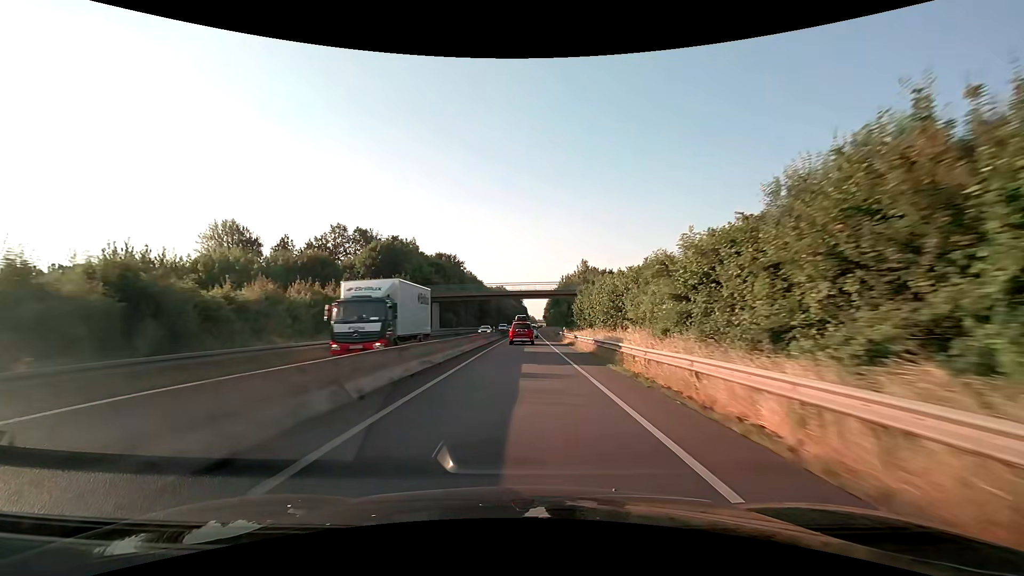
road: trunk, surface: asphalt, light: Day
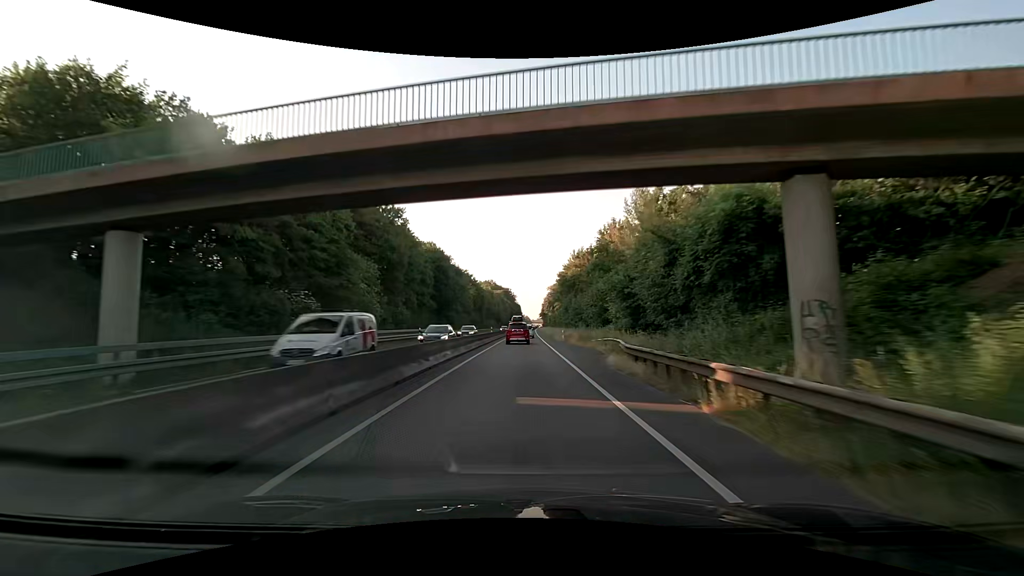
(+0.5, +53.9) m; 0°
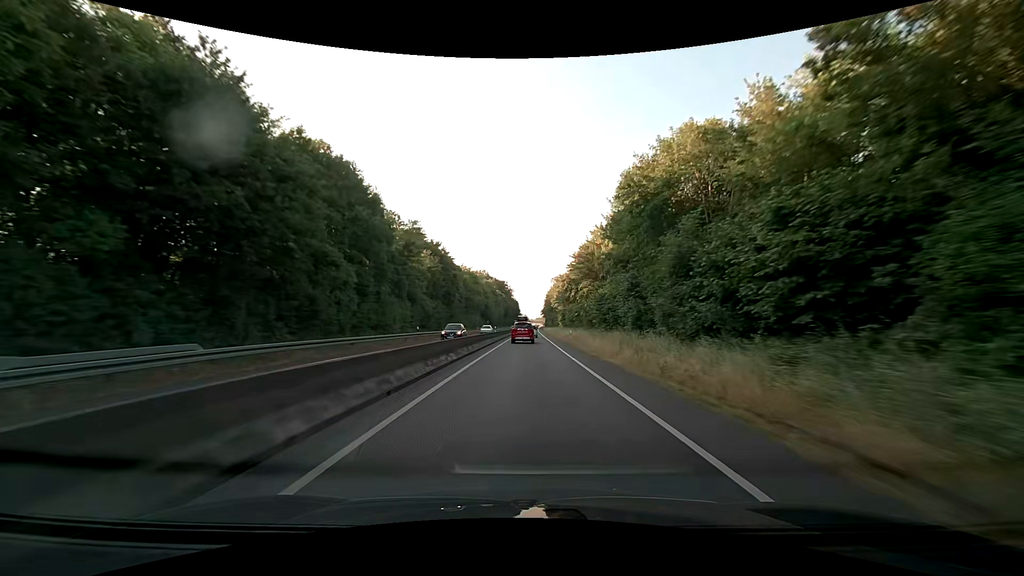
(+0.4, +55.7) m; +1°
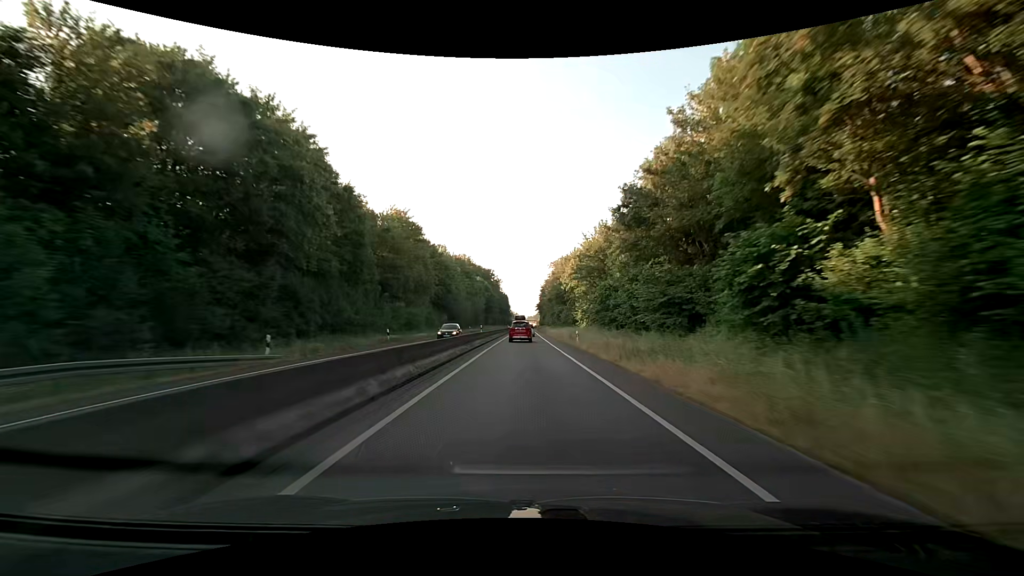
(+0.2, +57.4) m; 0°
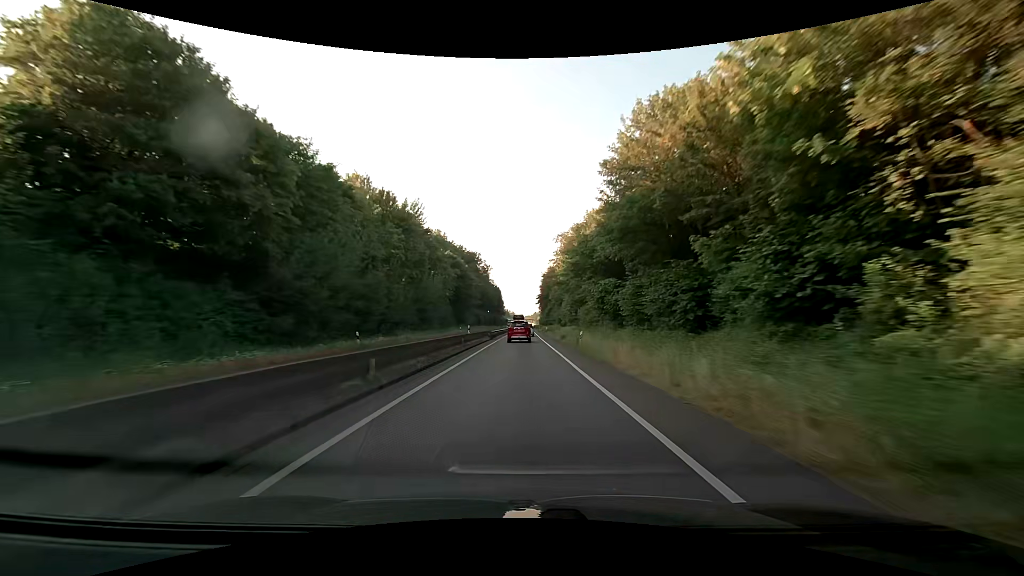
(+0.6, +58.6) m; +1°
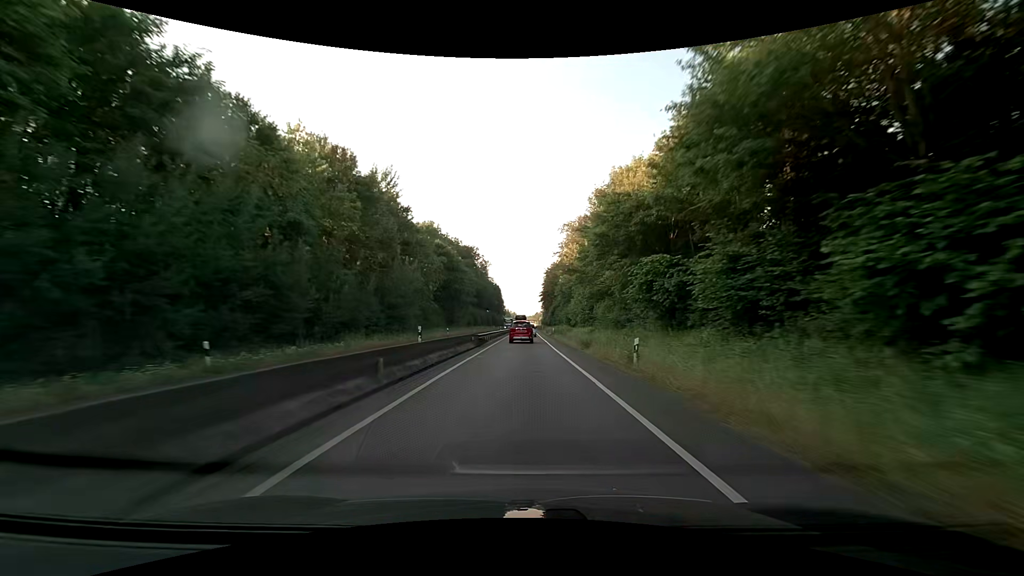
(0.0, +14.6) m; 0°
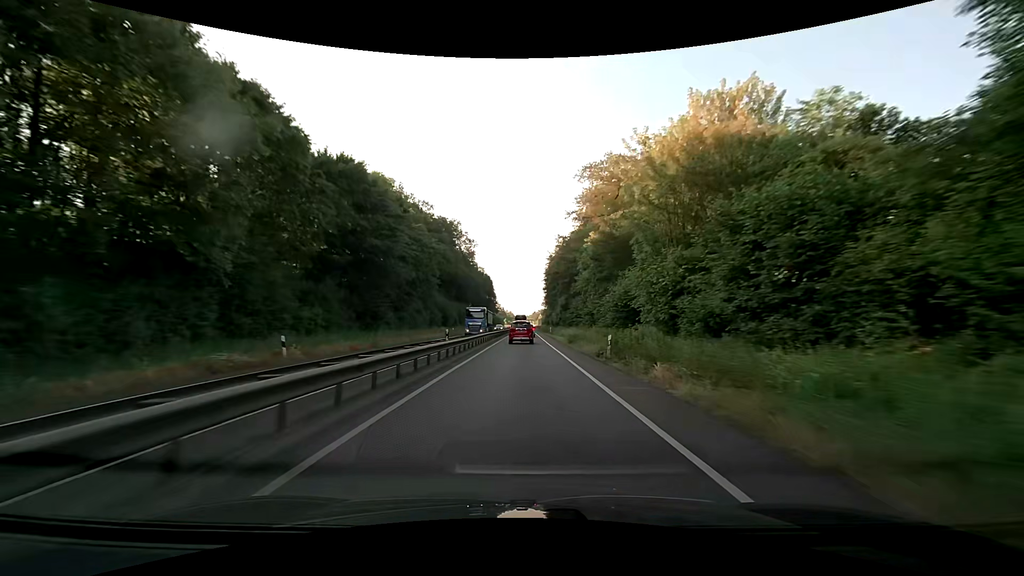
(-0.1, +43.4) m; 0°
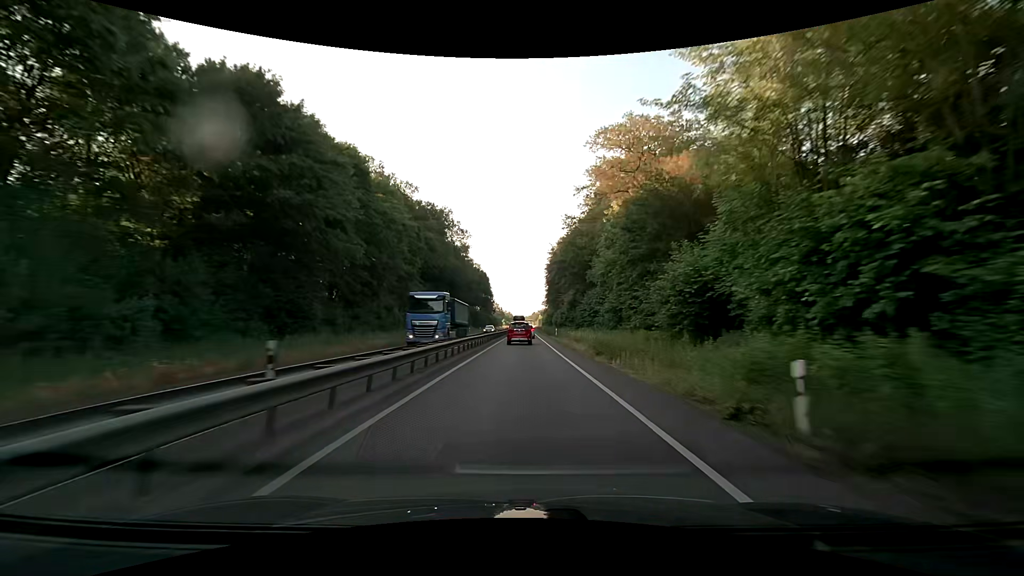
(0.0, +14.3) m; 0°
(0, +10) (0, +20) (0, +30) (0, +40) (0, +50) (0, +60) (0, +70) (+1, +80) (+1, +90) (+1, +100) m
